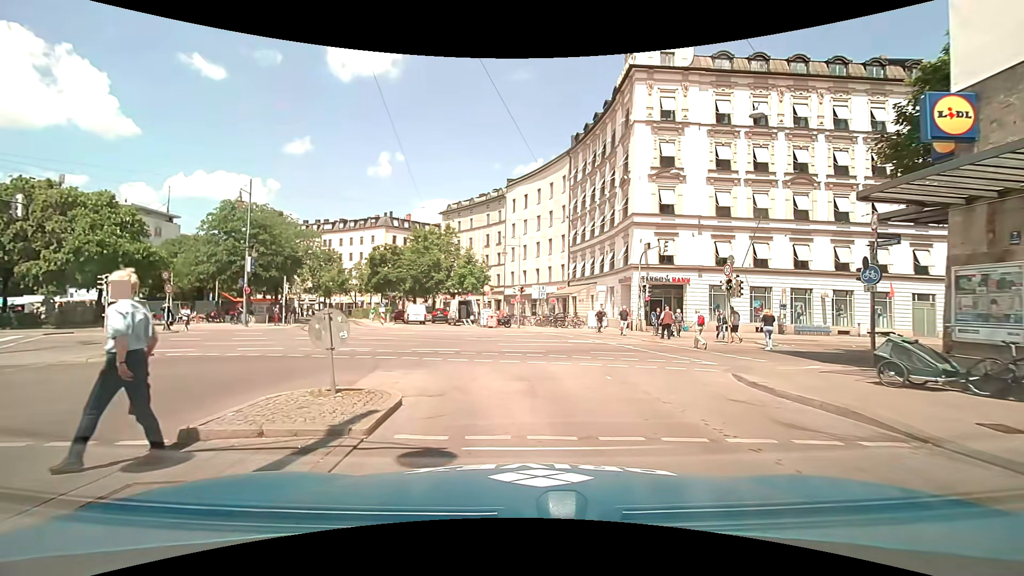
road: service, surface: asphalt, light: Day
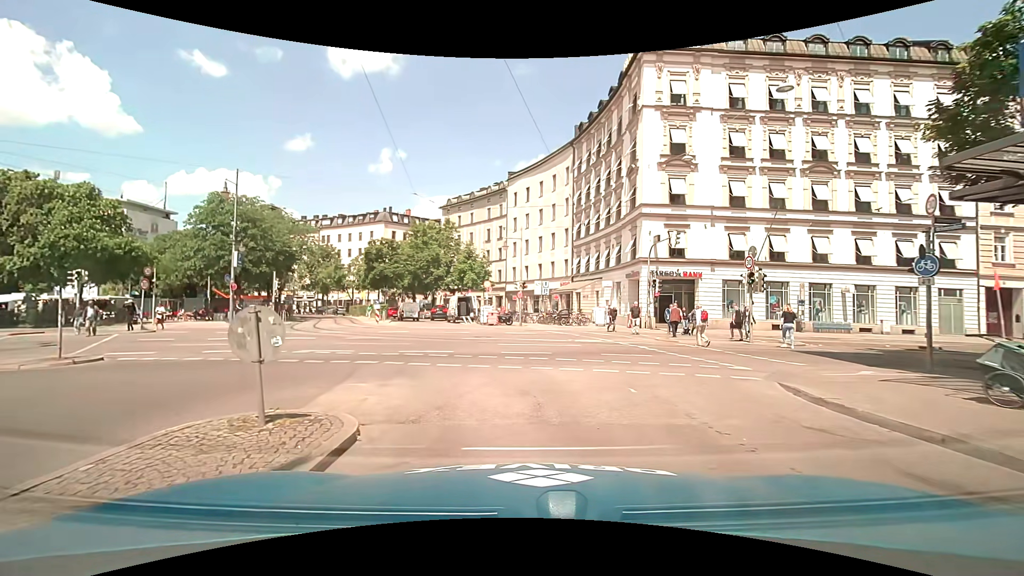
(0.0, +2.1) m; +1°
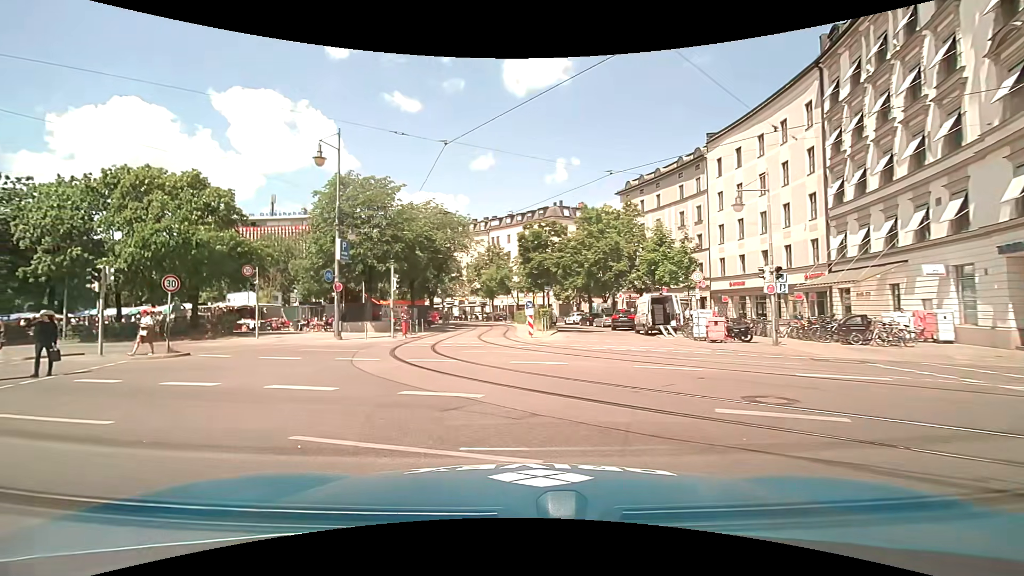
(-2.1, +14.2) m; -22°
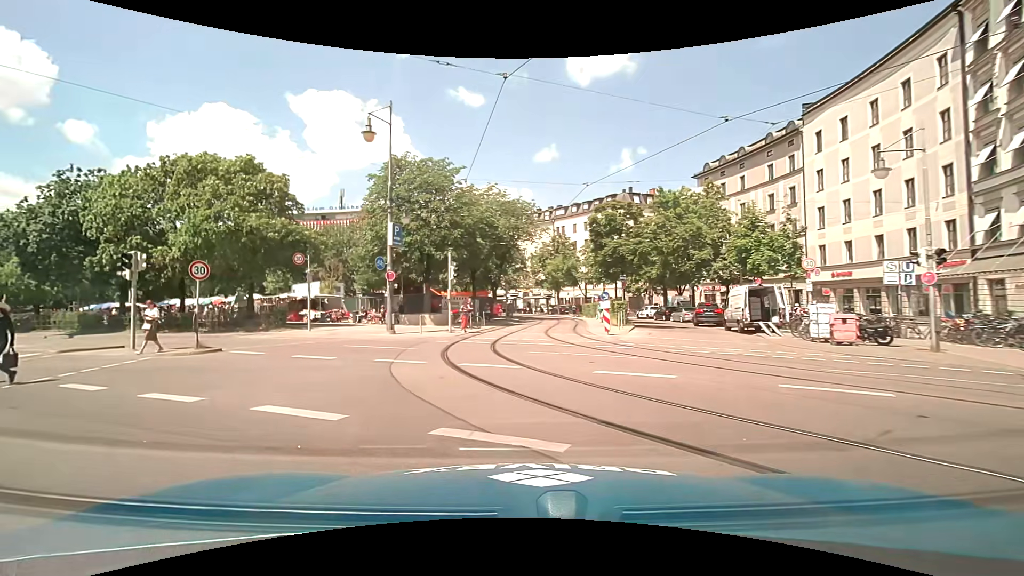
(-0.1, +3.3) m; -7°
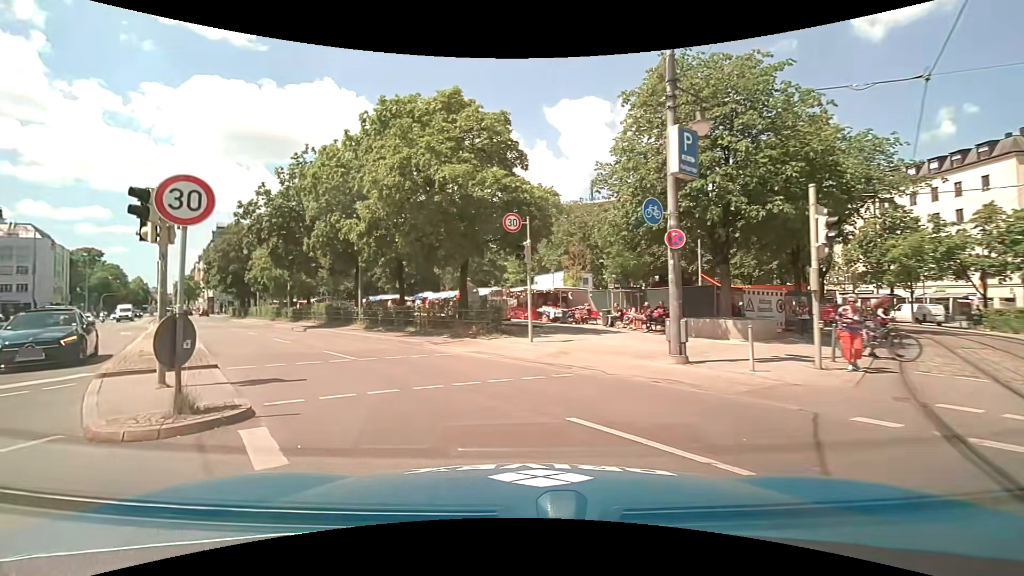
(-2.9, +12.2) m; -27°
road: secondary
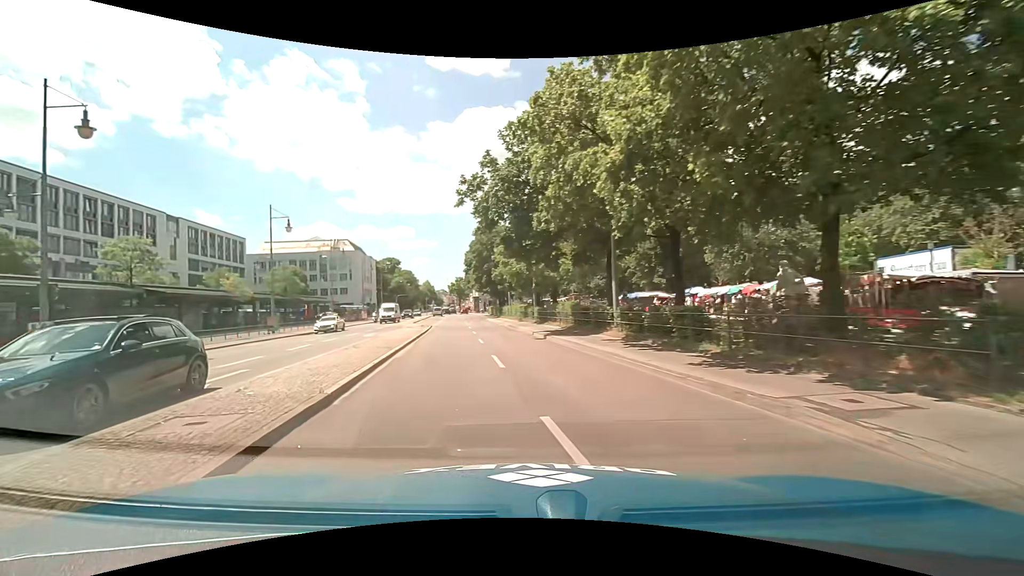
(-2.5, +9.8) m; -29°
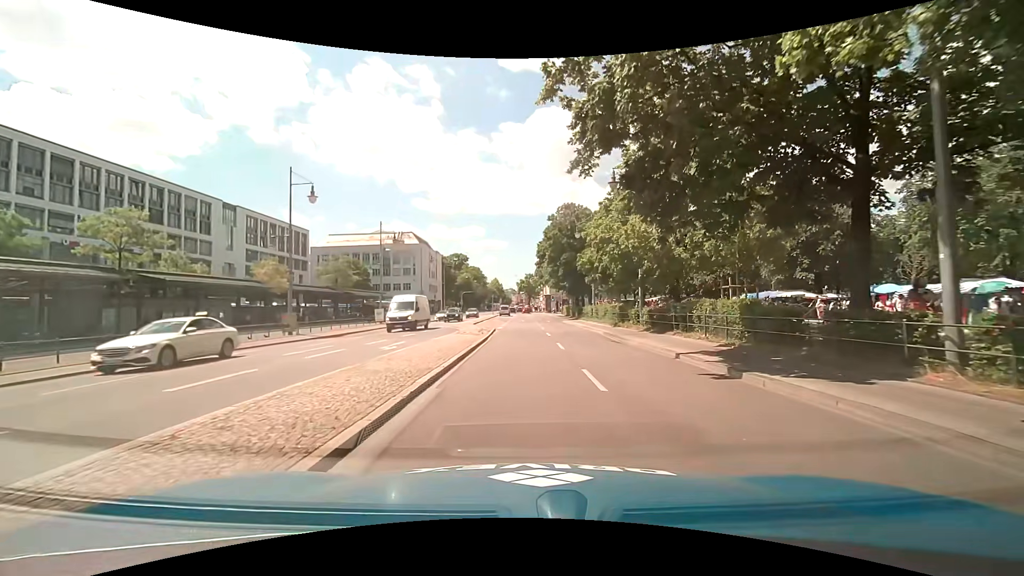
(-1.6, +12.4) m; -6°
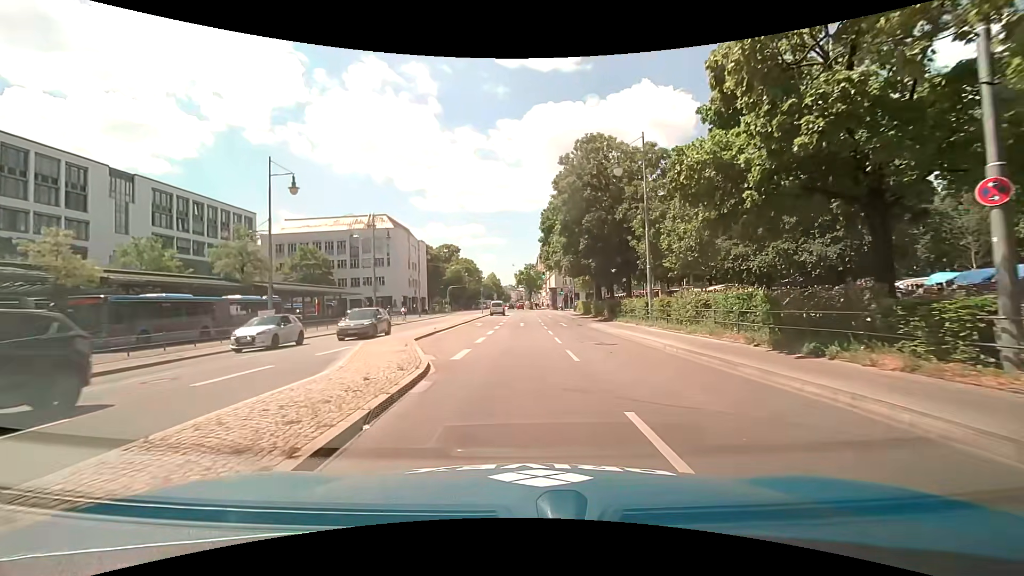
(-0.3, +23.2) m; -1°
(0, +10) (0, +20) (0, +30) (0, +40) (0, +50) (0, +60) (0, +70) (-1, +80) (-2, +90) (-2, +100) m
